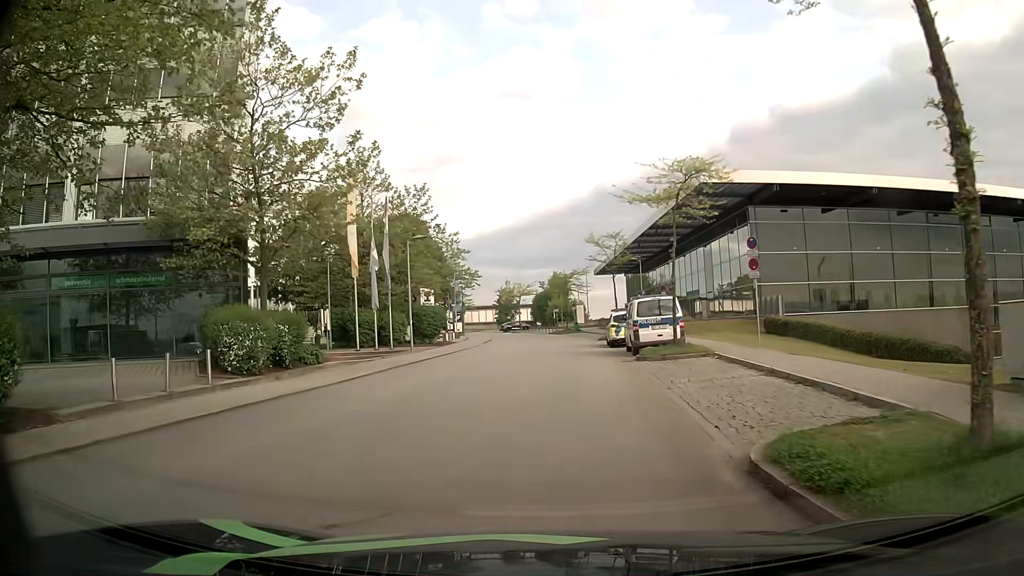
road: residential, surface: asphalt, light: Day
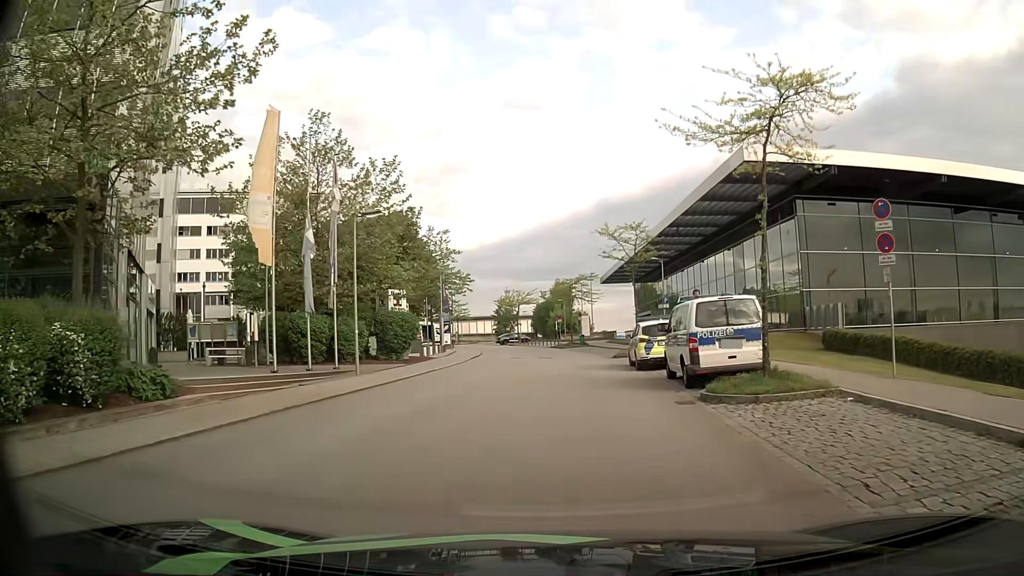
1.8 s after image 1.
(-0.2, +9.1) m; -1°
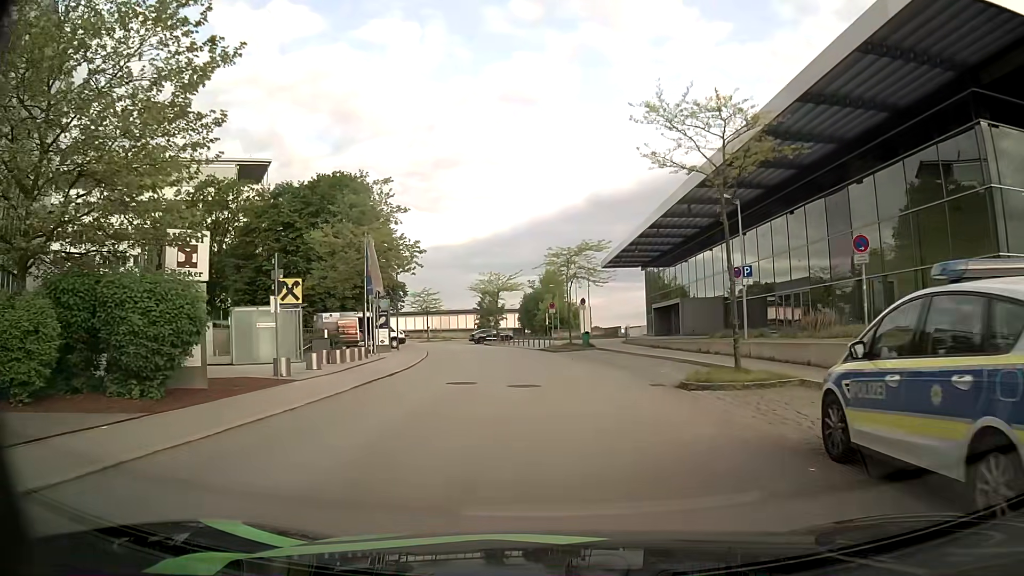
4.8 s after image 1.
(+0.1, +19.6) m; +1°
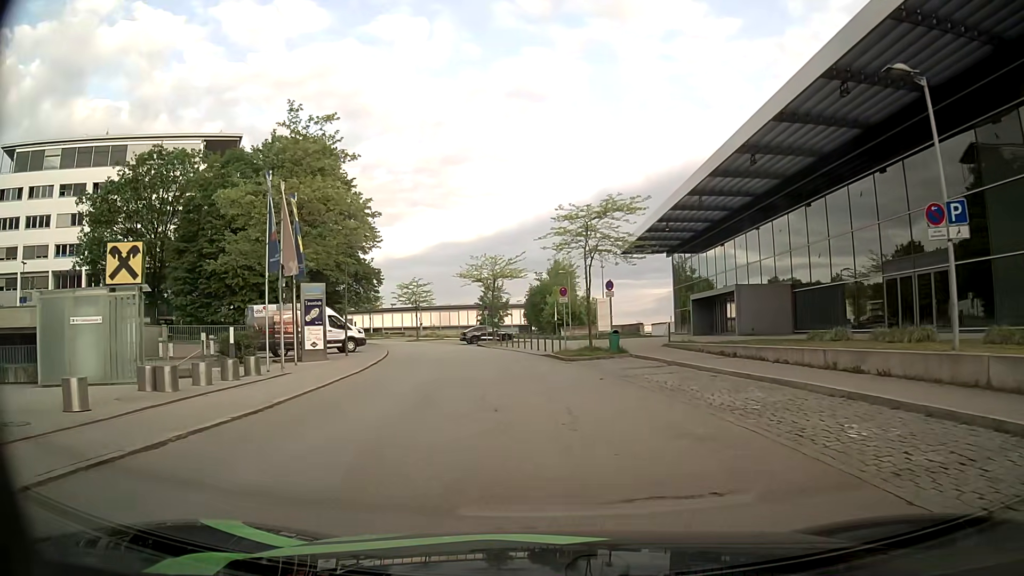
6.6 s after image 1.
(0.0, +12.6) m; 0°
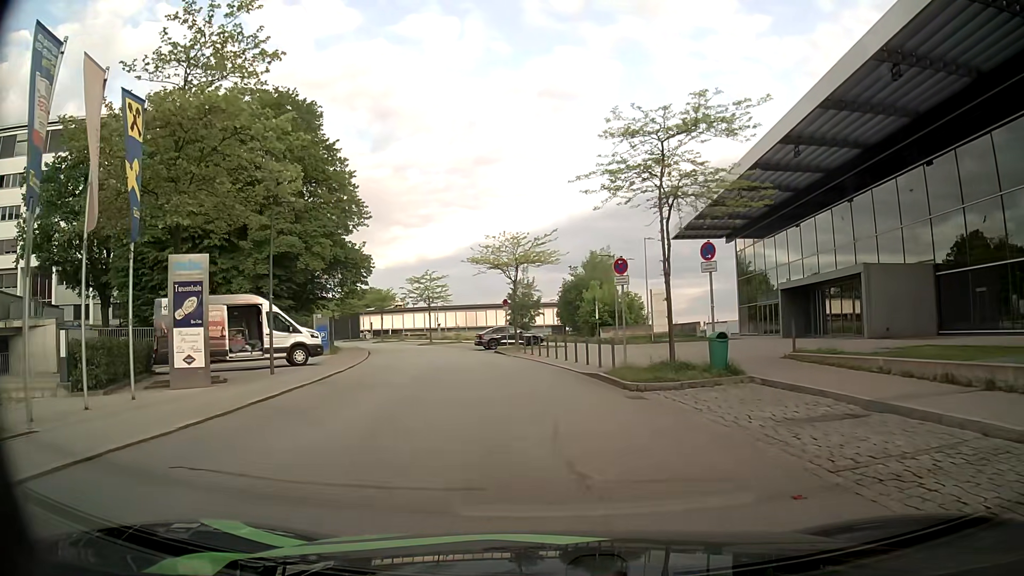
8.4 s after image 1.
(-0.3, +11.8) m; -3°
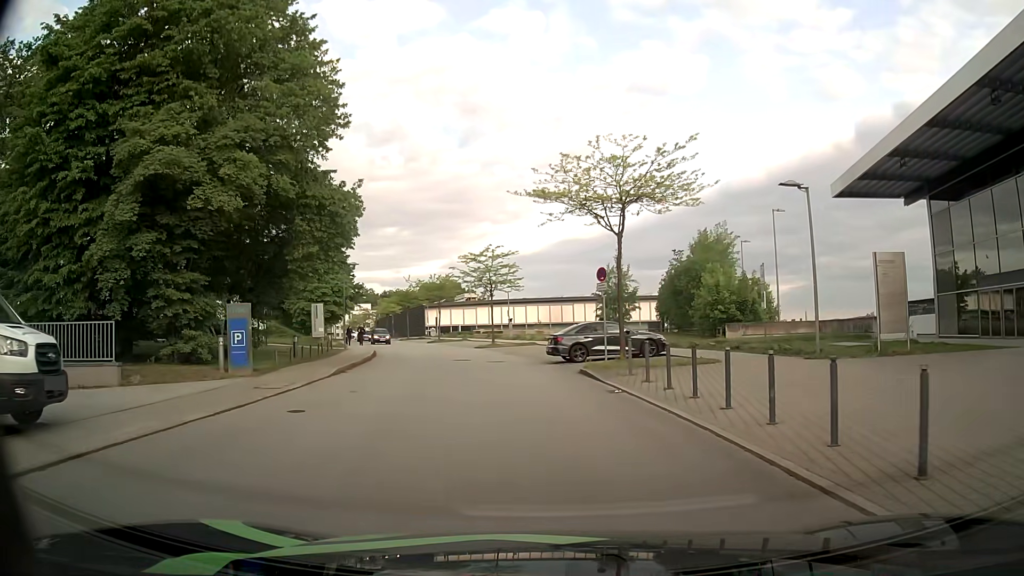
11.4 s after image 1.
(-1.0, +18.5) m; -8°
